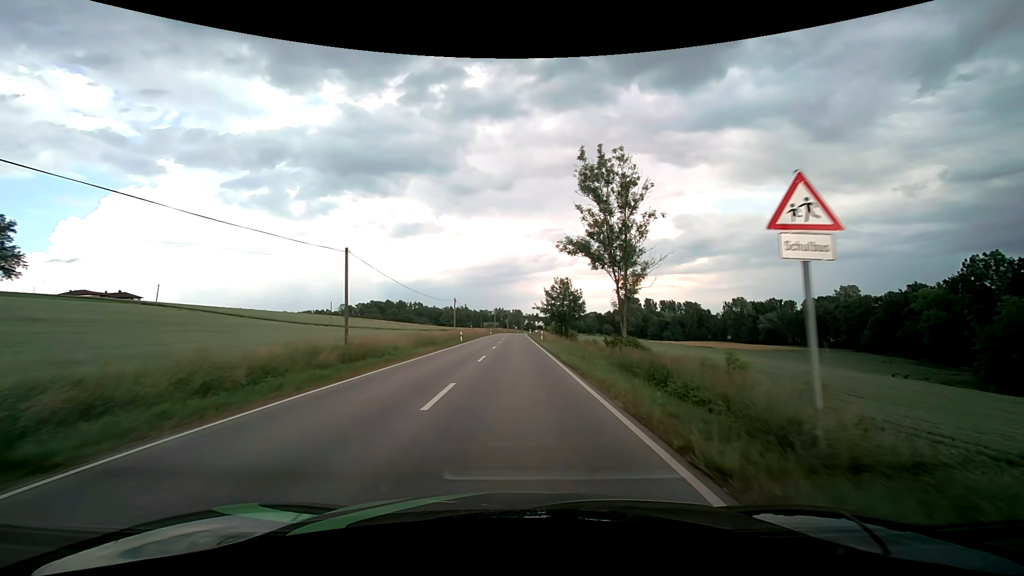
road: secondary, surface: asphalt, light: Day
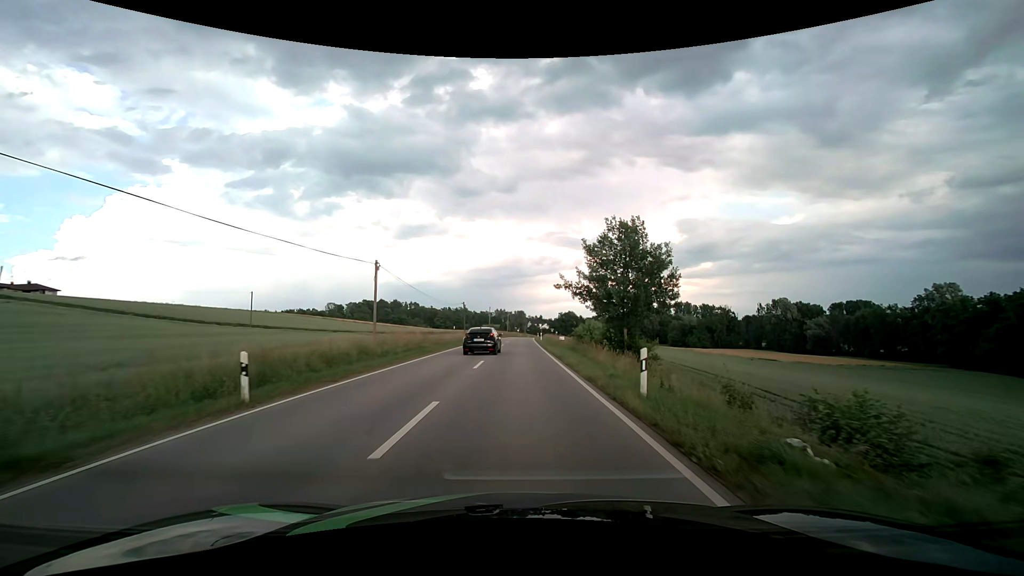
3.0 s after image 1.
(-0.1, +39.1) m; 0°
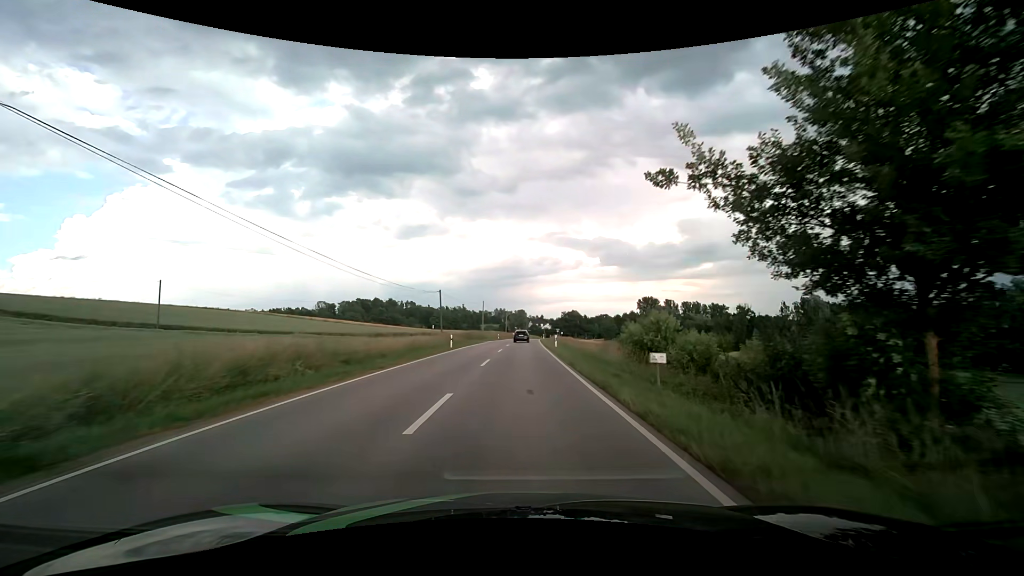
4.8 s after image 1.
(-0.1, +22.7) m; 0°
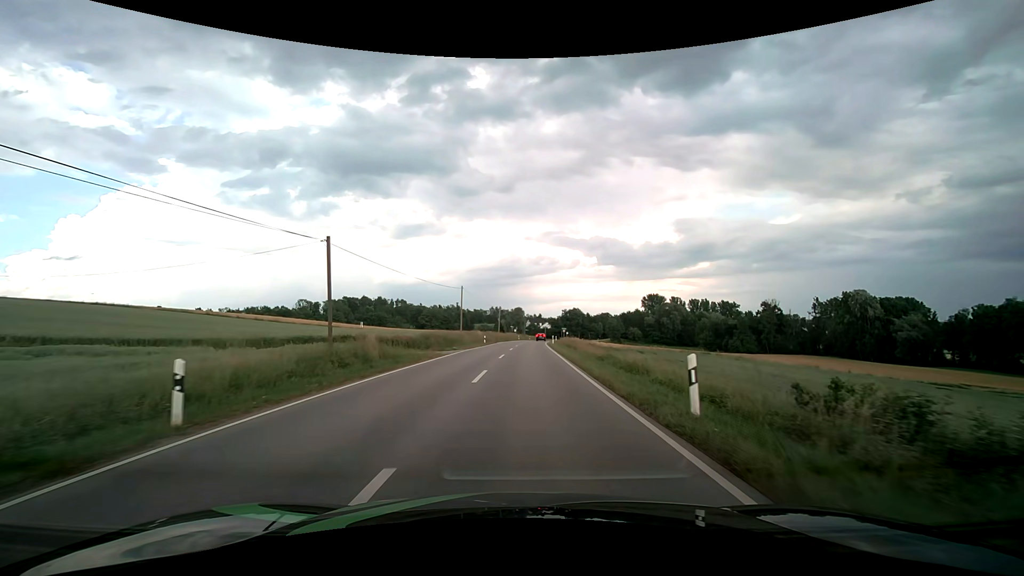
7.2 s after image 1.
(+0.1, +29.6) m; 0°
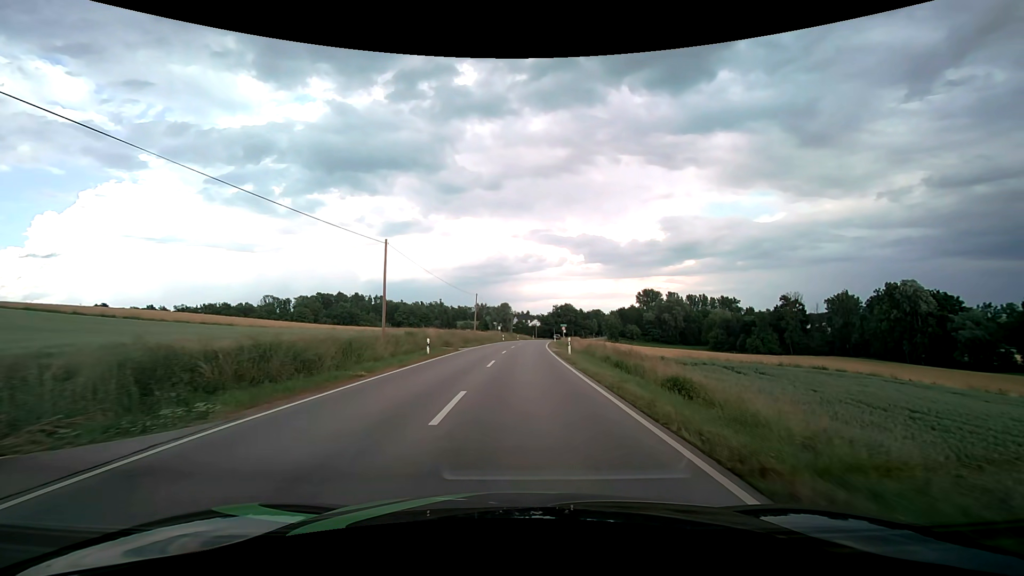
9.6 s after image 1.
(+0.3, +29.8) m; +1°
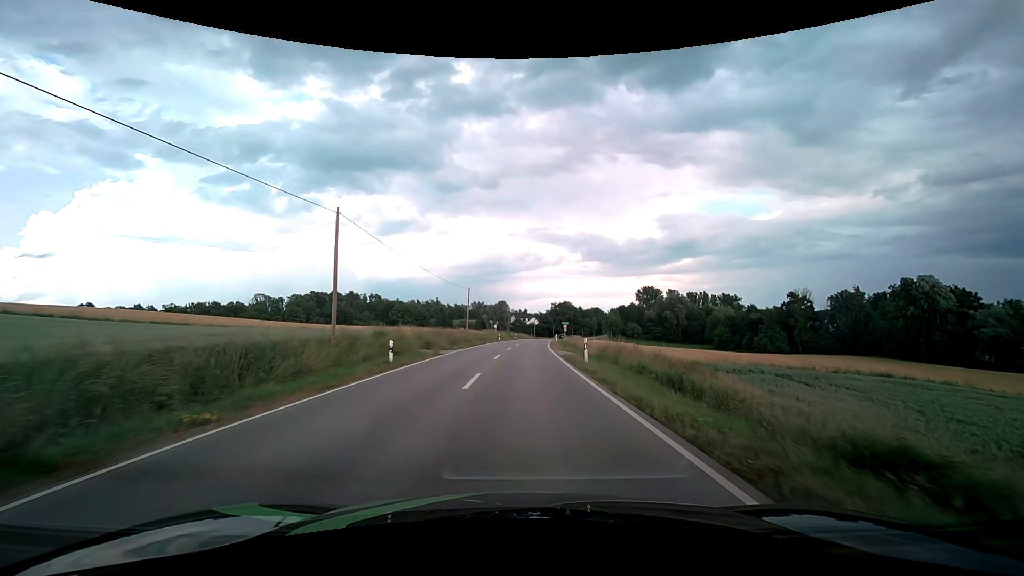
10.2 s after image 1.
(0.0, +7.7) m; 0°
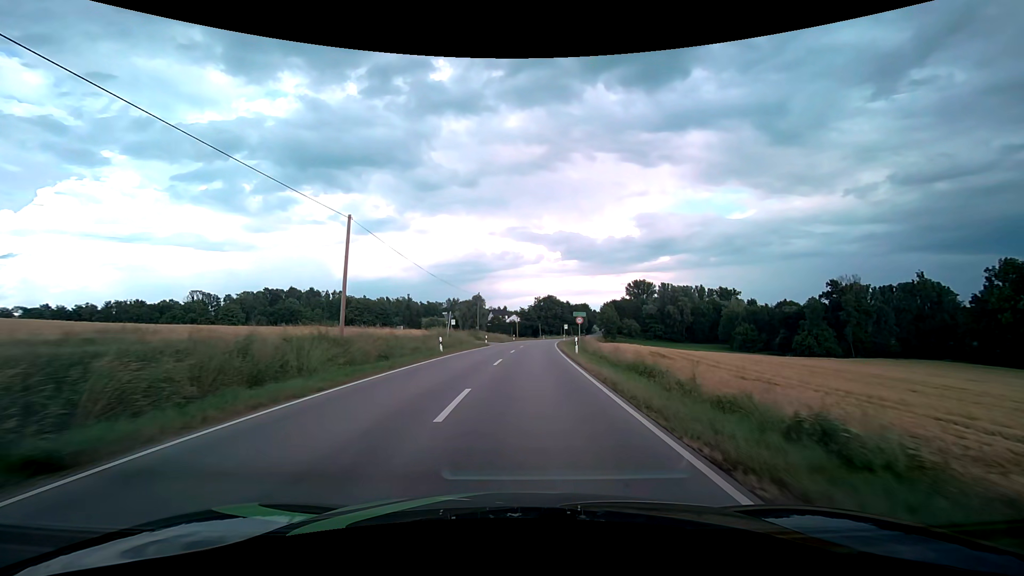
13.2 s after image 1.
(+0.6, +40.3) m; +2°
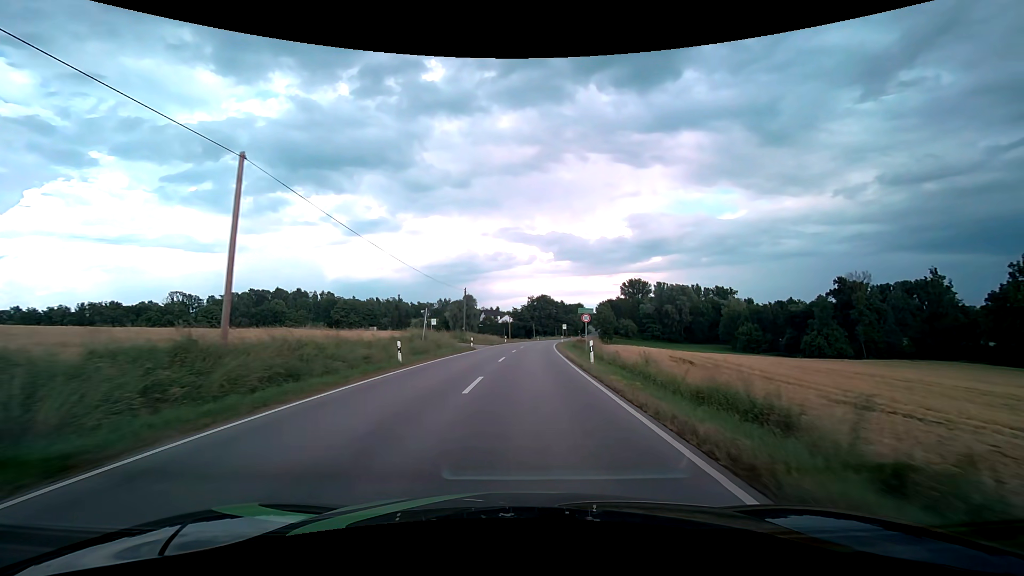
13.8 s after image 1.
(+0.1, +8.7) m; +1°
(0, +10) (0, +20) (+1, +30) (+1, +40) (+2, +50) (+3, +60) (+3, +70) (+4, +80) (+6, +90) (+7, +100) m
